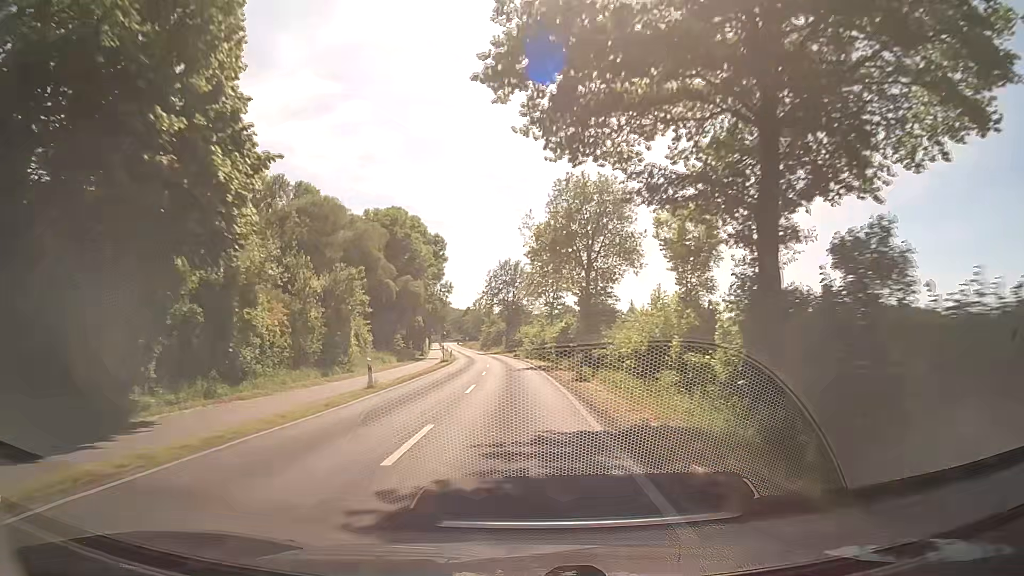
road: secondary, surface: asphalt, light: Day
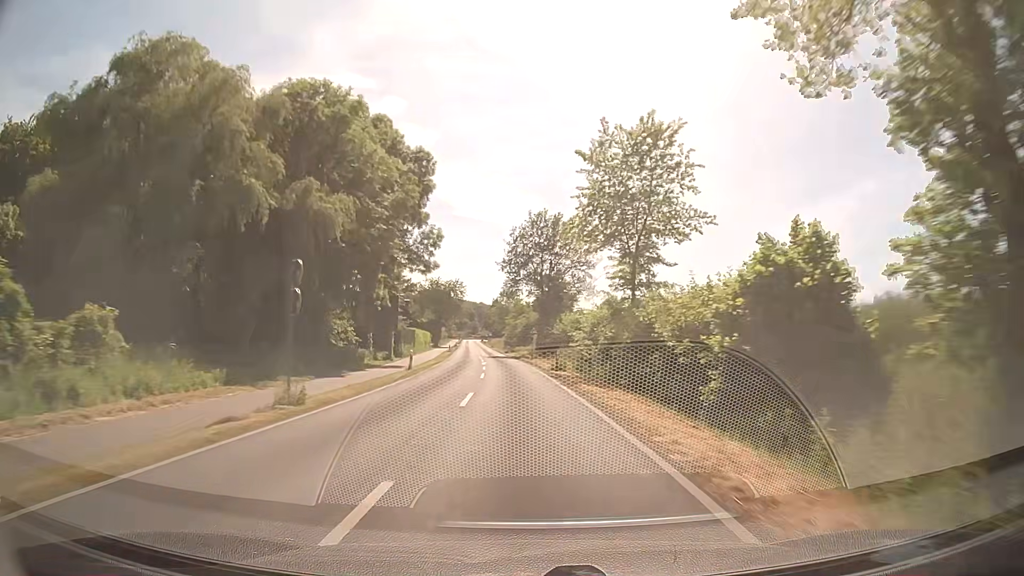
(-1.0, +41.6) m; -3°
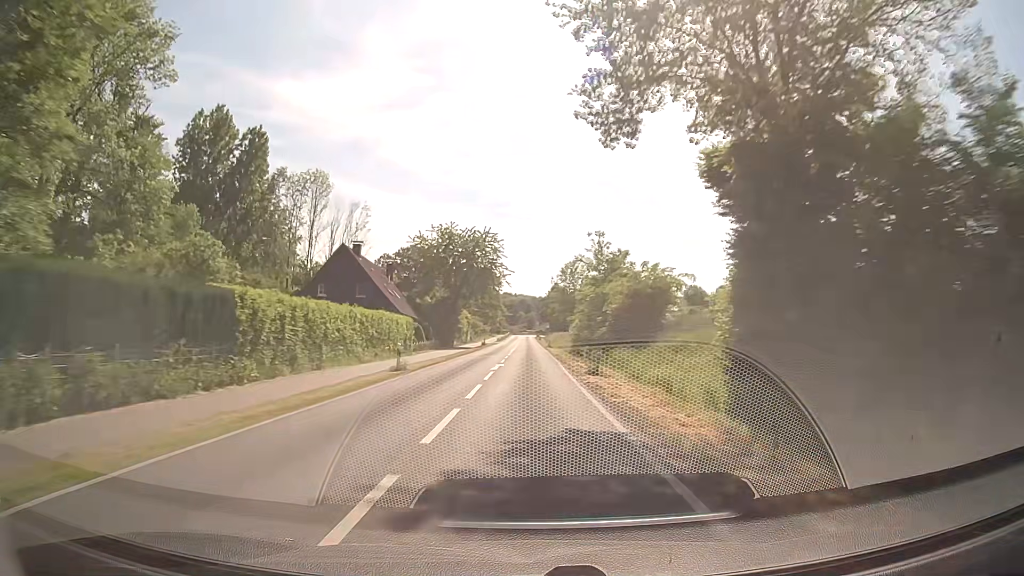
(-2.4, +58.8) m; -5°
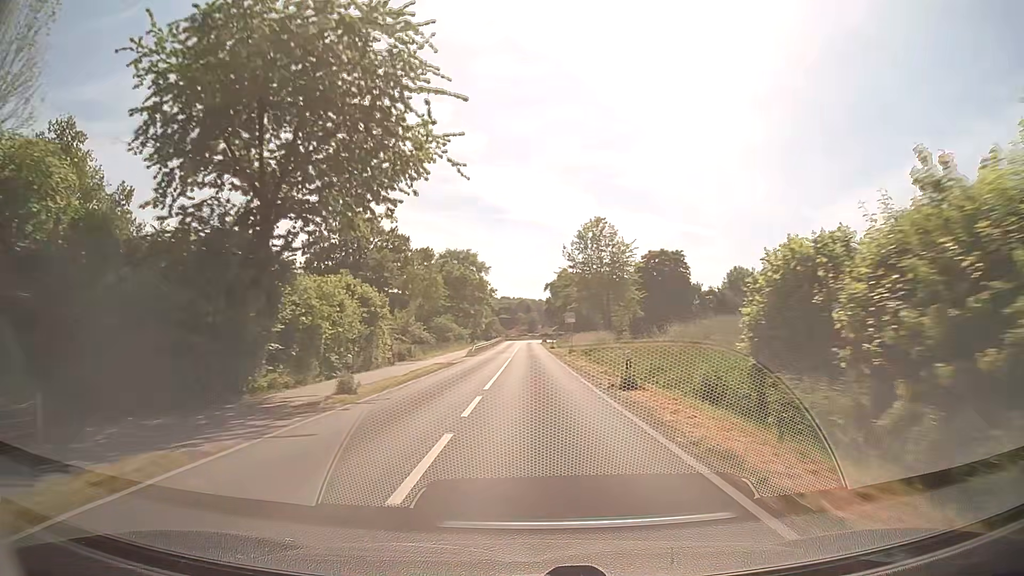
(-0.3, +56.6) m; 0°
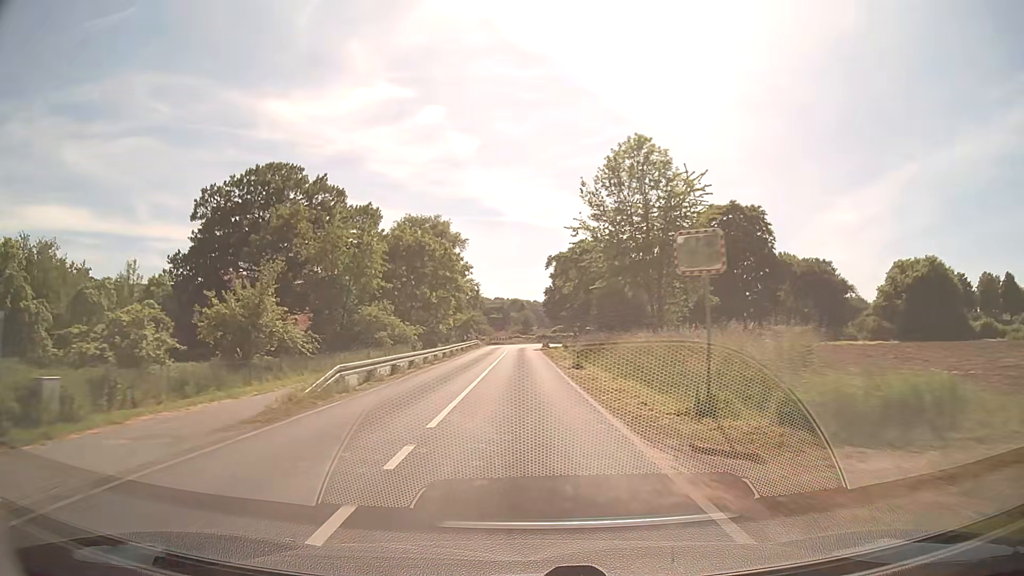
(+0.1, +40.1) m; 0°
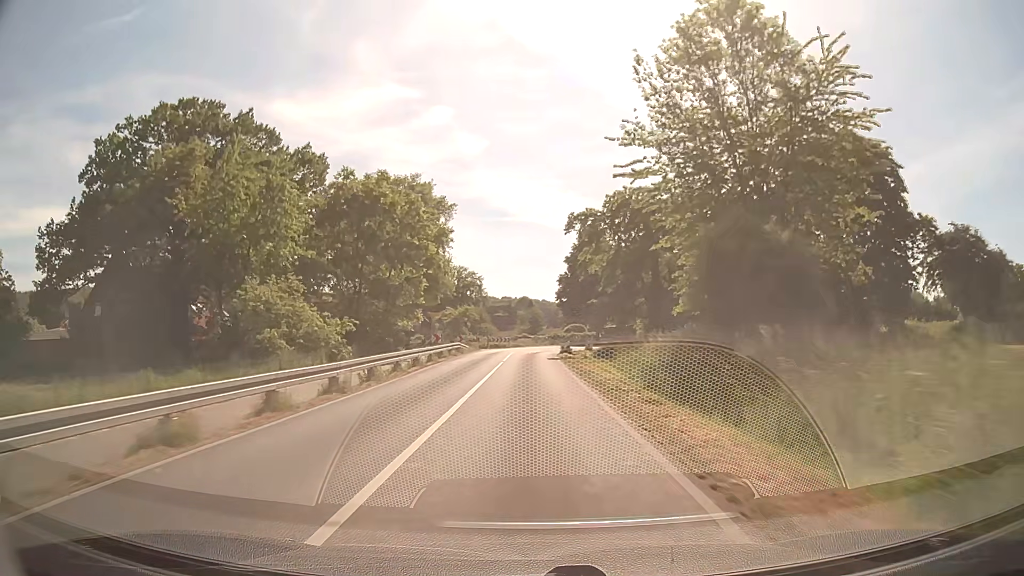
(-0.2, +24.9) m; -1°
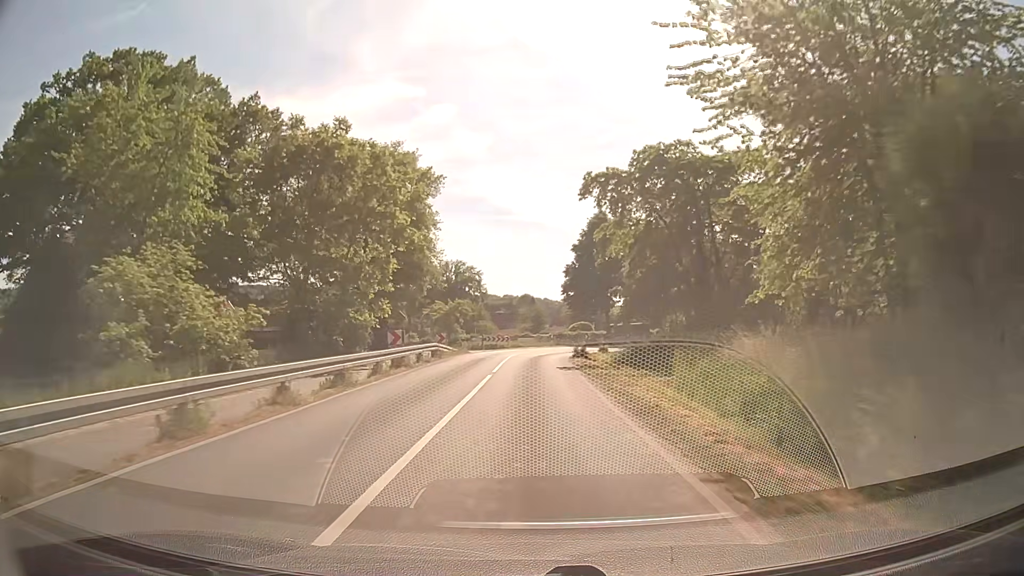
(0.0, +11.6) m; 0°
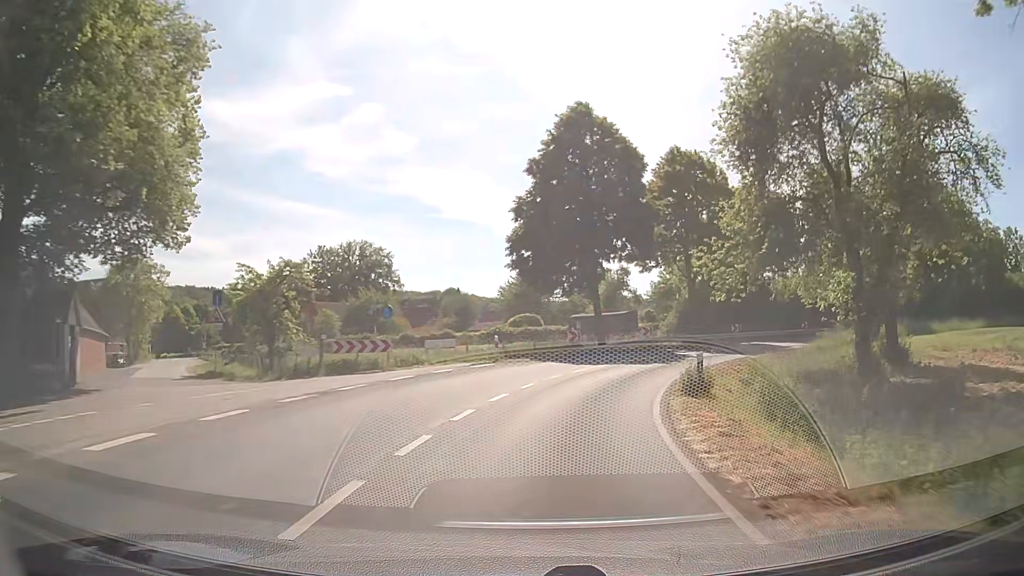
(+0.6, +40.1) m; +6°
(+1, +10) (+3, +20) (+7, +29) (+12, +37) (+18, +45) (+26, +51) (+34, +57) (+43, +61) (+53, +65) (+62, +67) m
